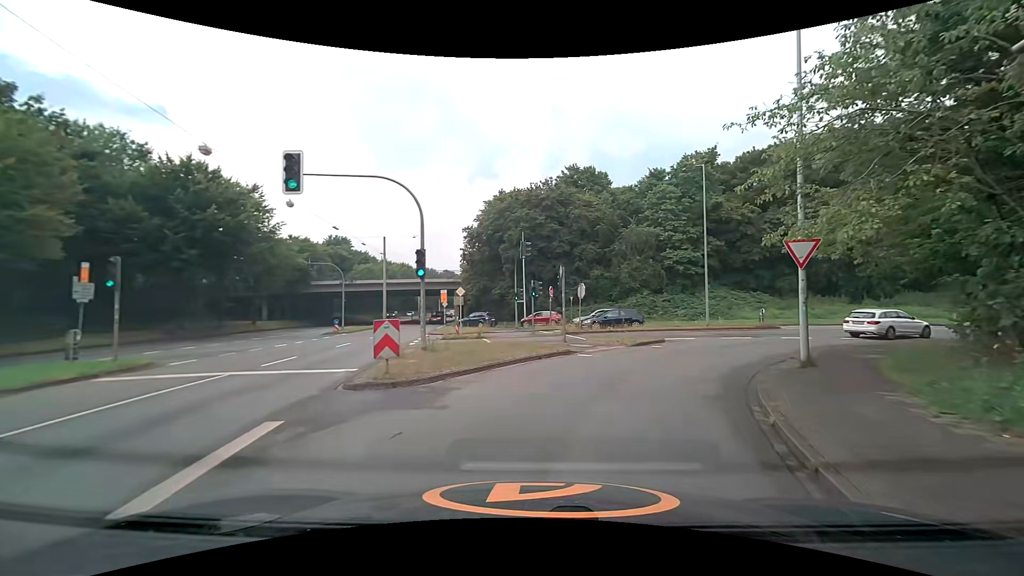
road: secondary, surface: asphalt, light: Day
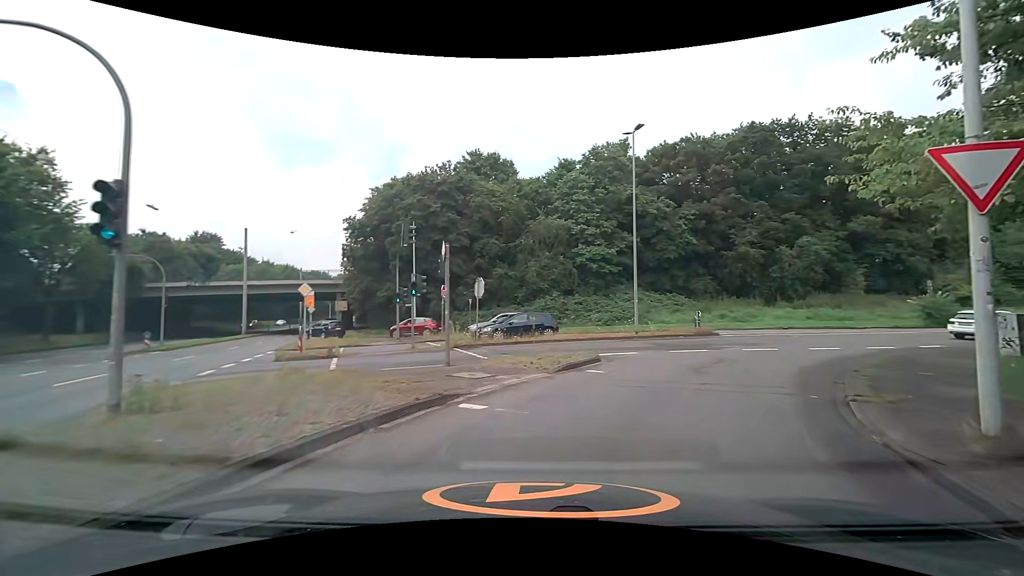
(+0.9, +7.9) m; +13°
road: primary_link
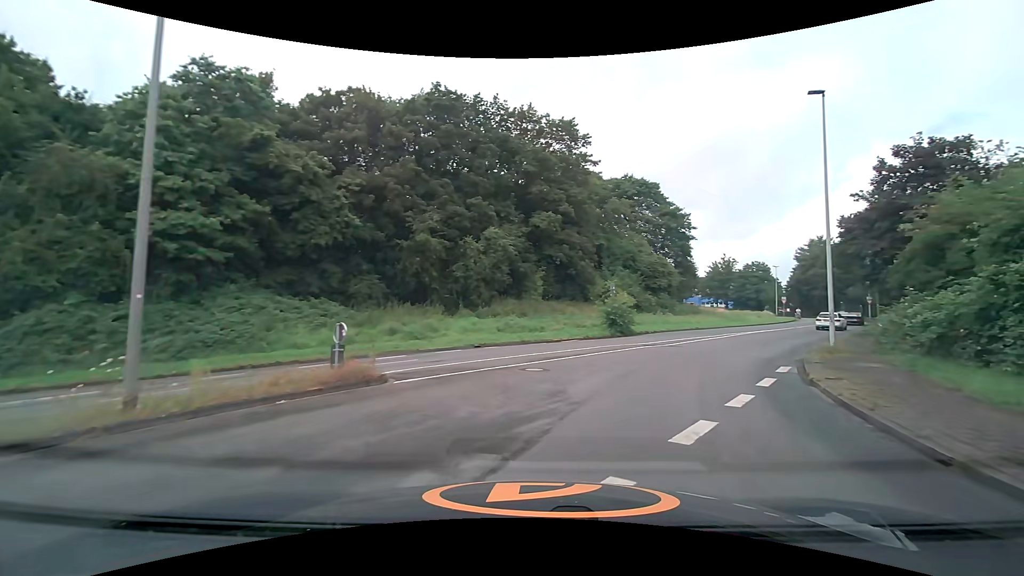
(+4.6, +16.0) m; +37°
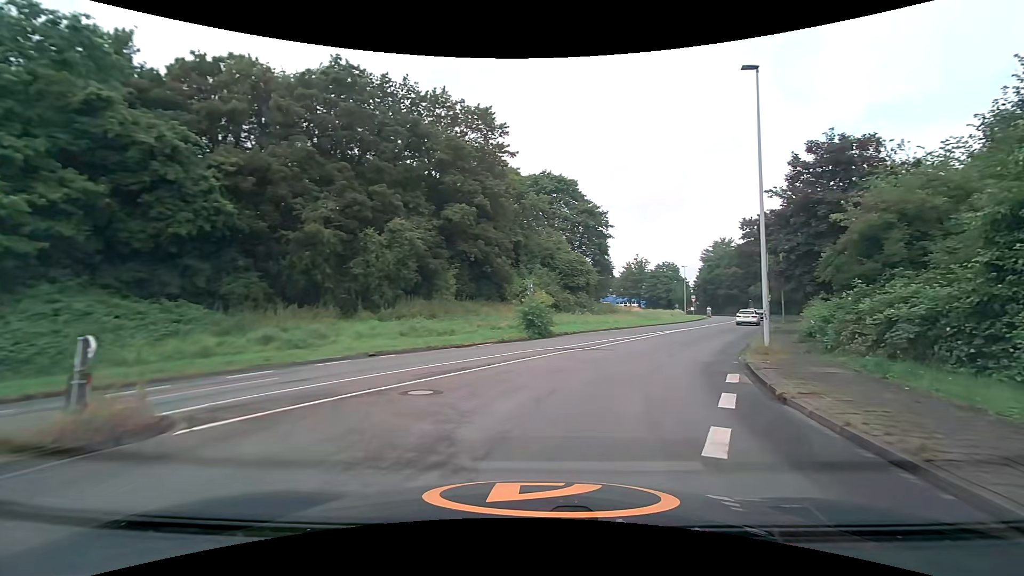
(+0.3, +3.5) m; +9°
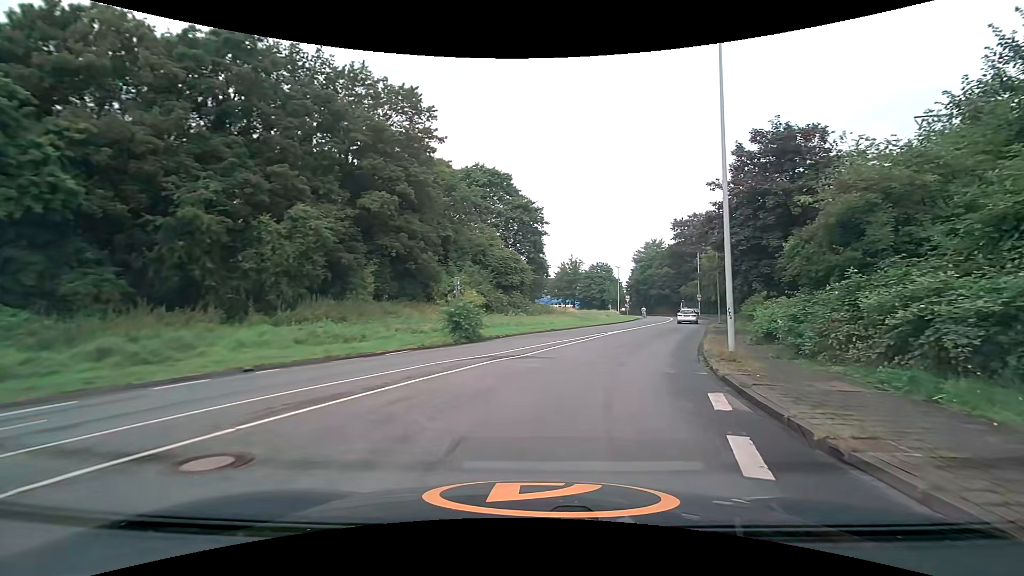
(+0.2, +3.8) m; +8°
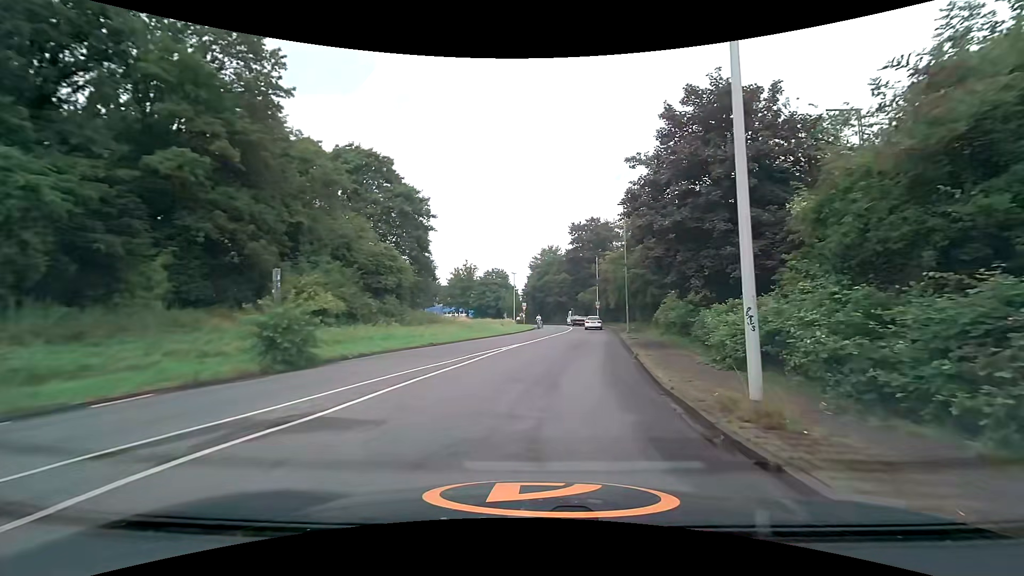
(+0.9, +8.6) m; +11°
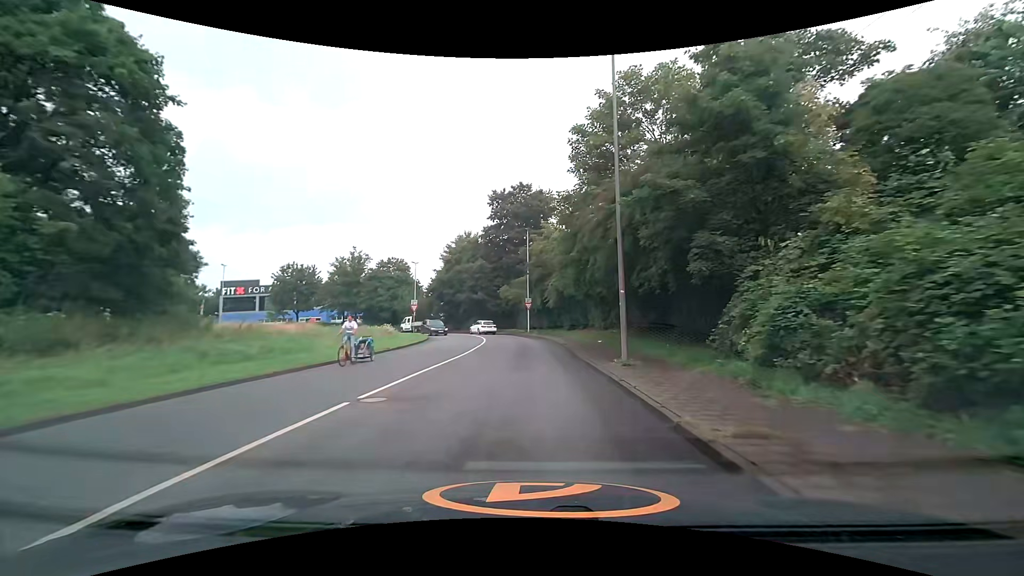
(+2.8, +26.3) m; +9°
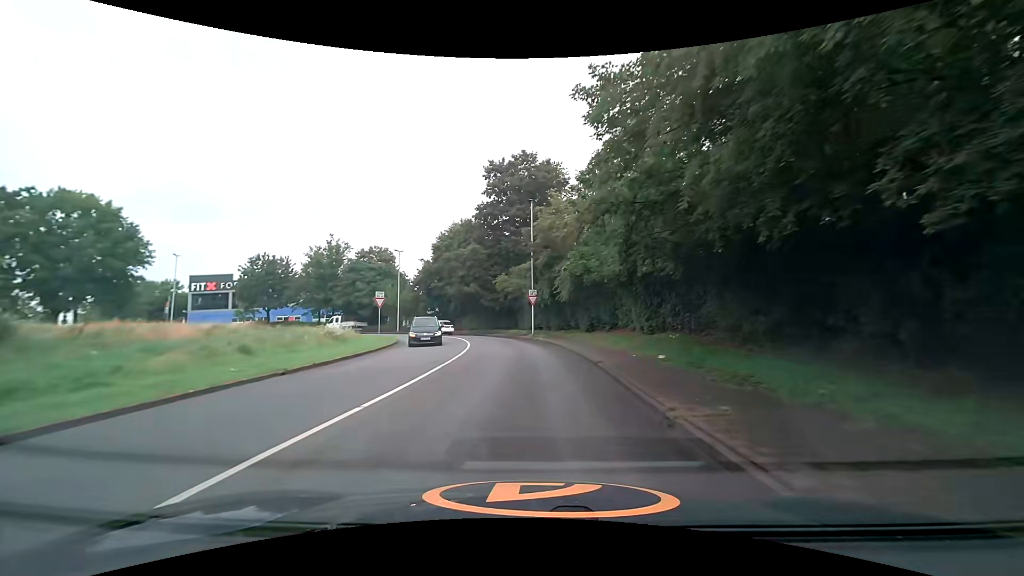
(0.0, +11.7) m; 0°
(0, +10) (0, +20) (-1, +30) (-3, +40) (-7, +49) (-13, +57) (-21, +63) (-30, +66) (-40, +68) (-50, +70) m
